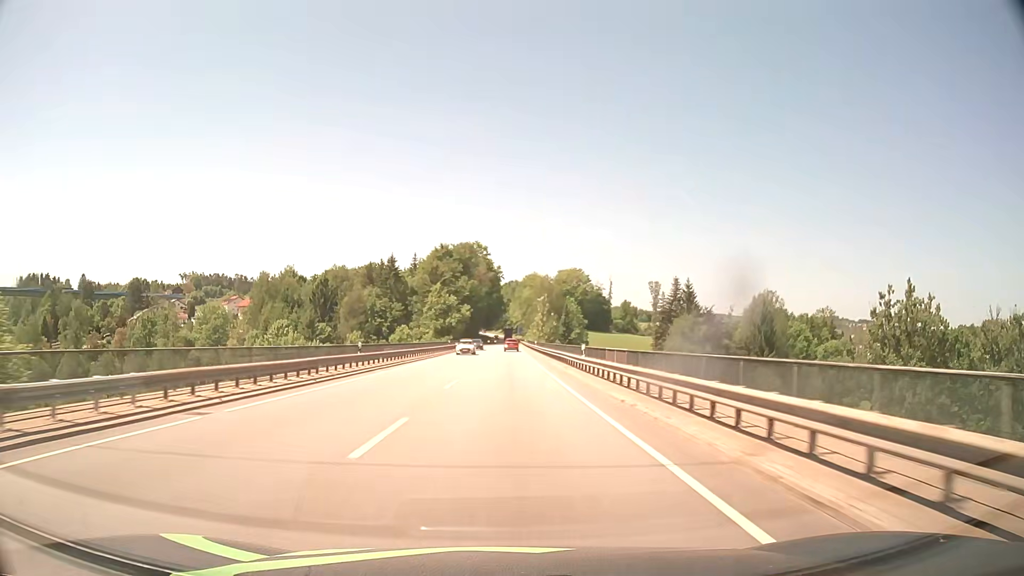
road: primary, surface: asphalt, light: Day
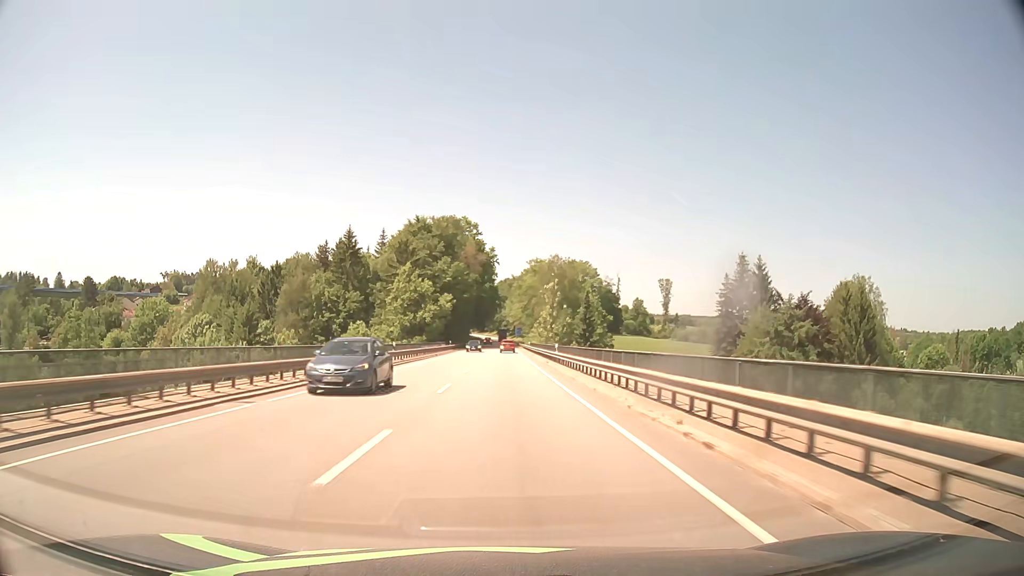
(+0.1, +37.4) m; 0°
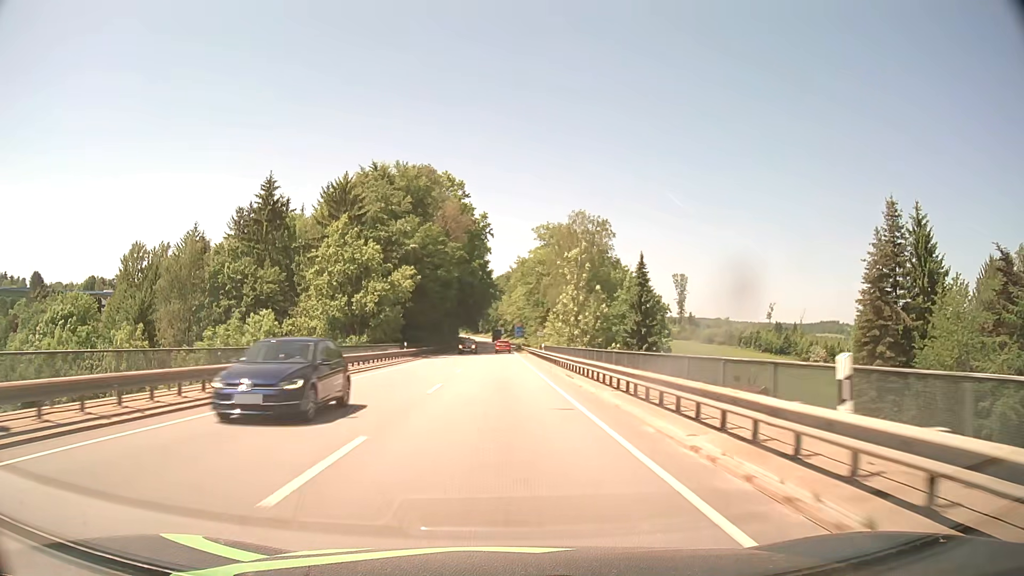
(+0.1, +37.5) m; 0°
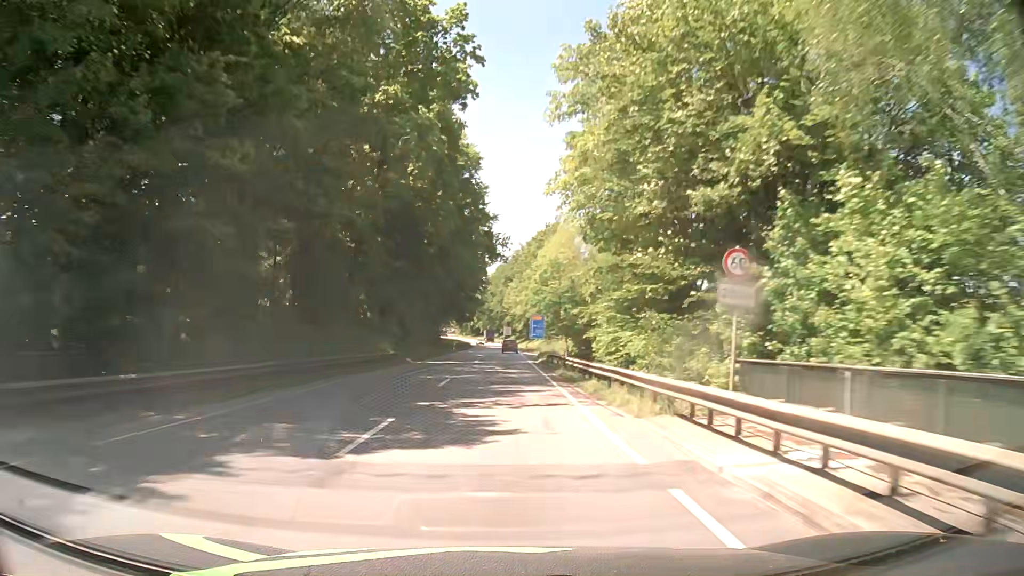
(-0.2, +62.4) m; 0°
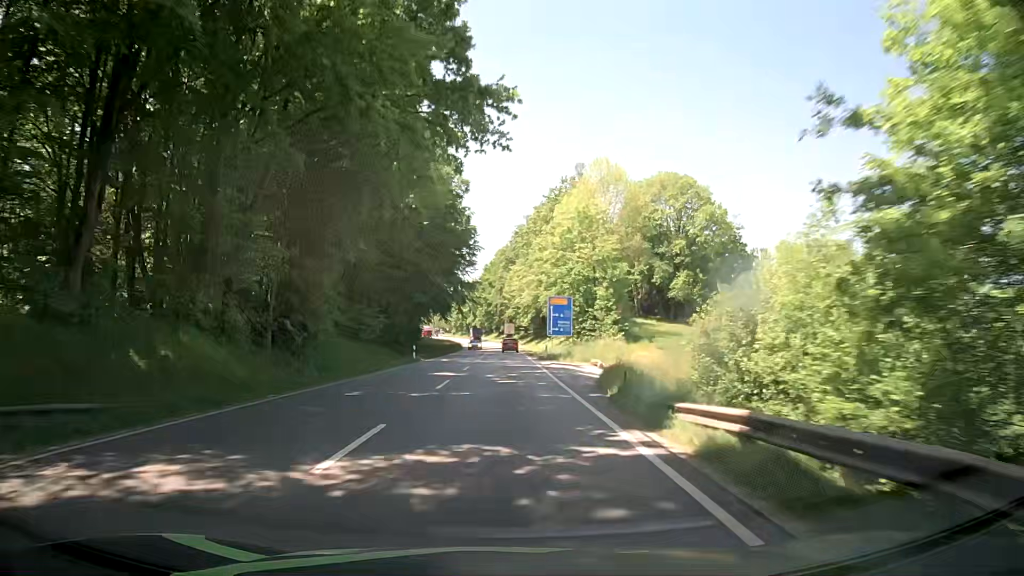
(0.0, +37.3) m; 0°
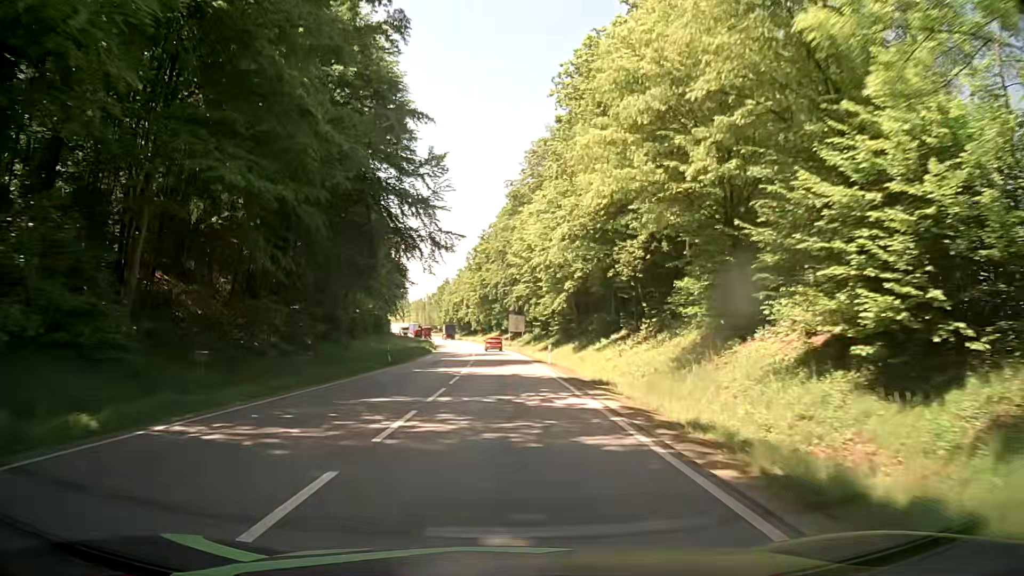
(-0.5, +57.9) m; -1°
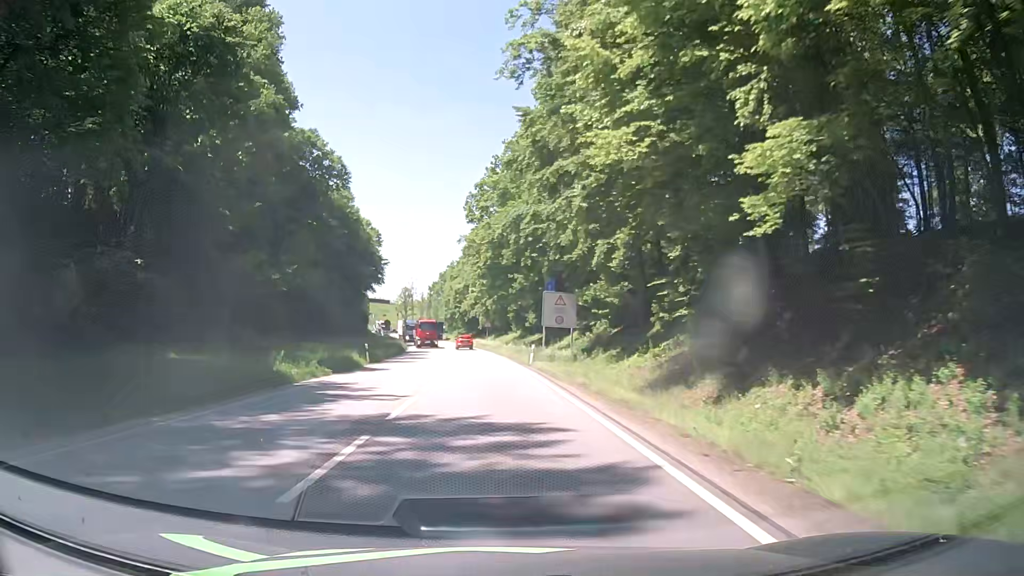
(-0.8, +51.0) m; -2°
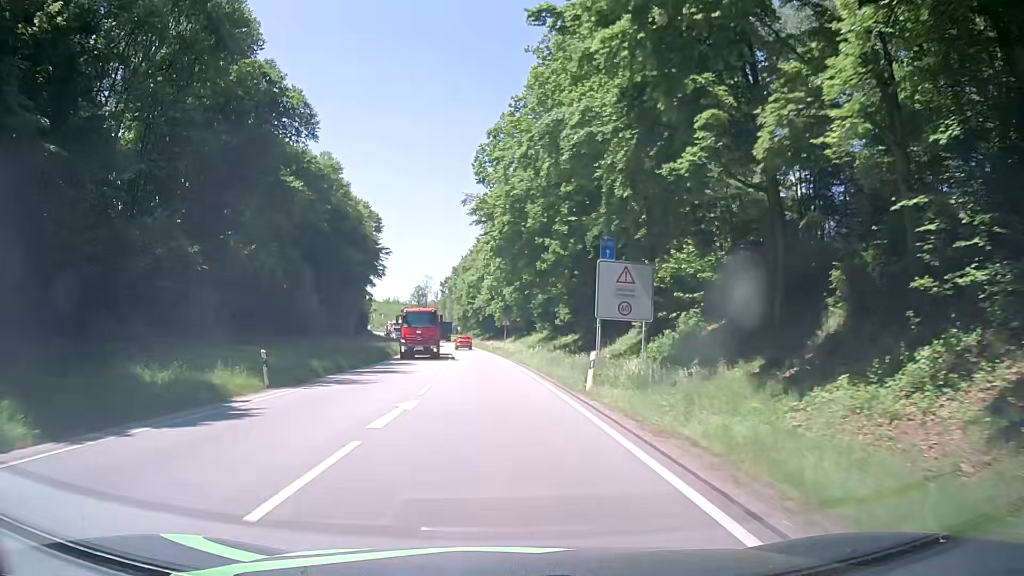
(-0.4, +18.5) m; -2°
(0, +10) (0, +20) (-1, +30) (-1, +40) (-2, +50) (-3, +60) (-4, +70) (-5, +80) (-6, +90) (-7, +100) m
